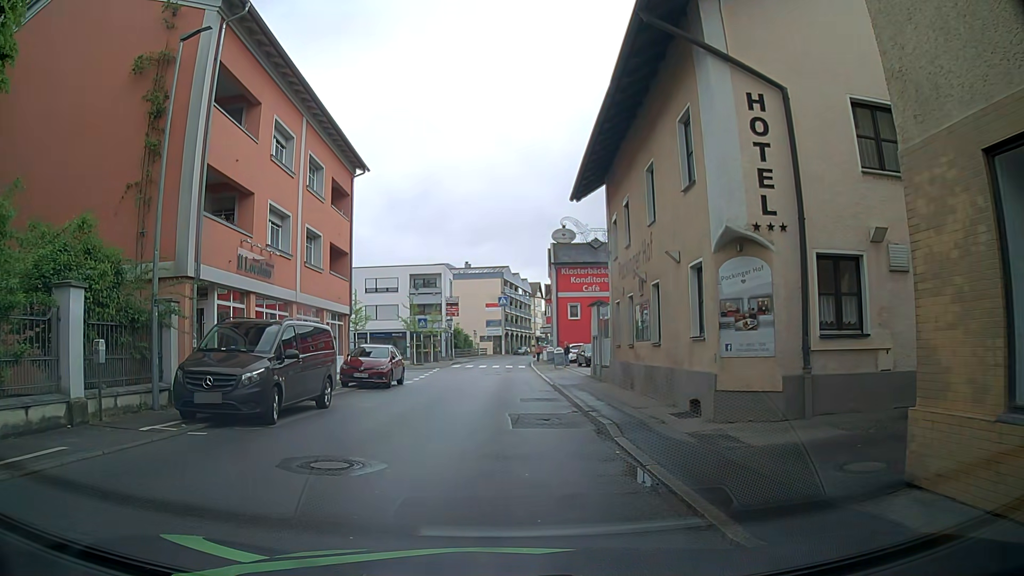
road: secondary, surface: asphalt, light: Day
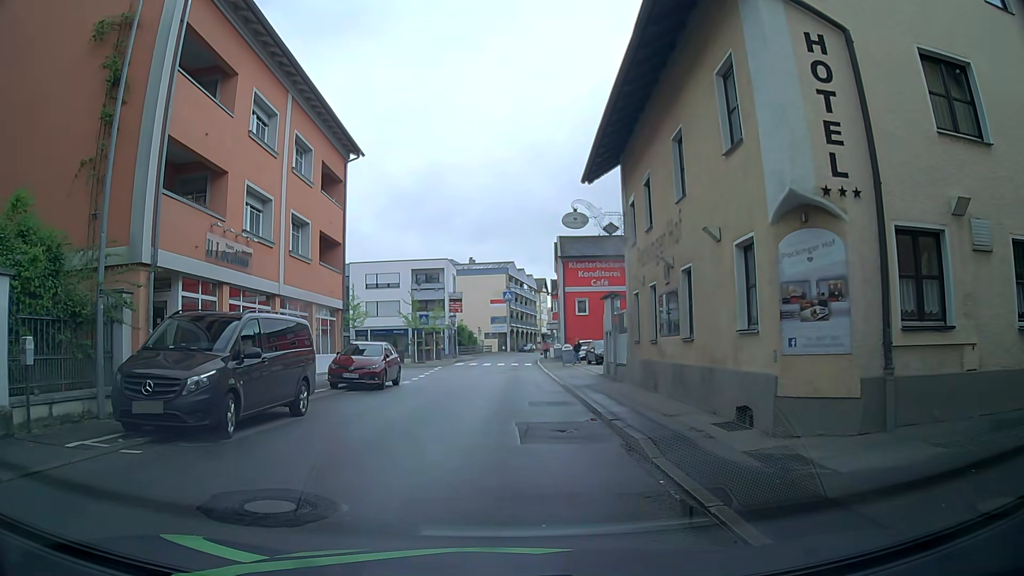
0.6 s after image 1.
(0.0, +2.4) m; +1°
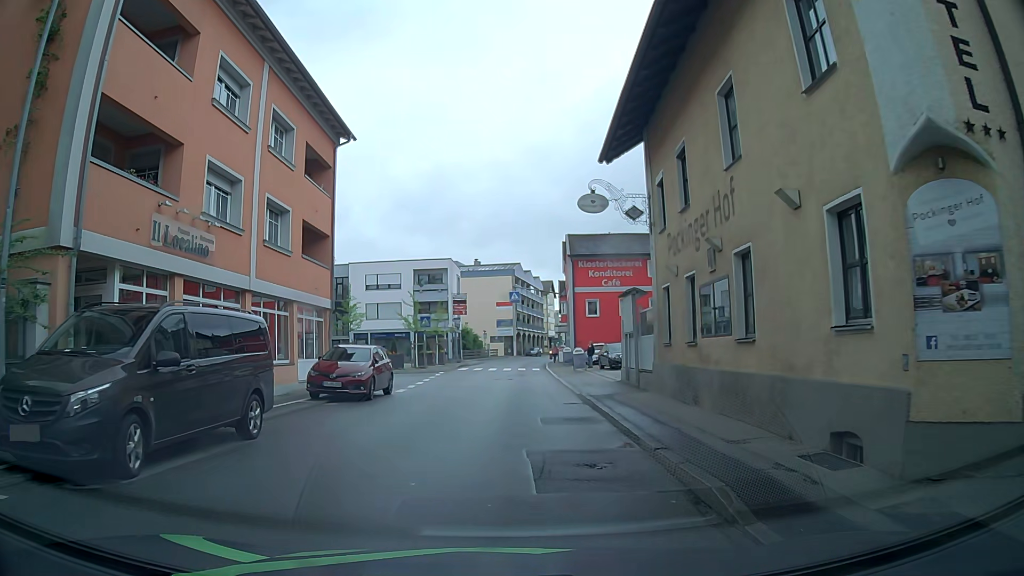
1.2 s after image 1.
(0.0, +3.1) m; 0°
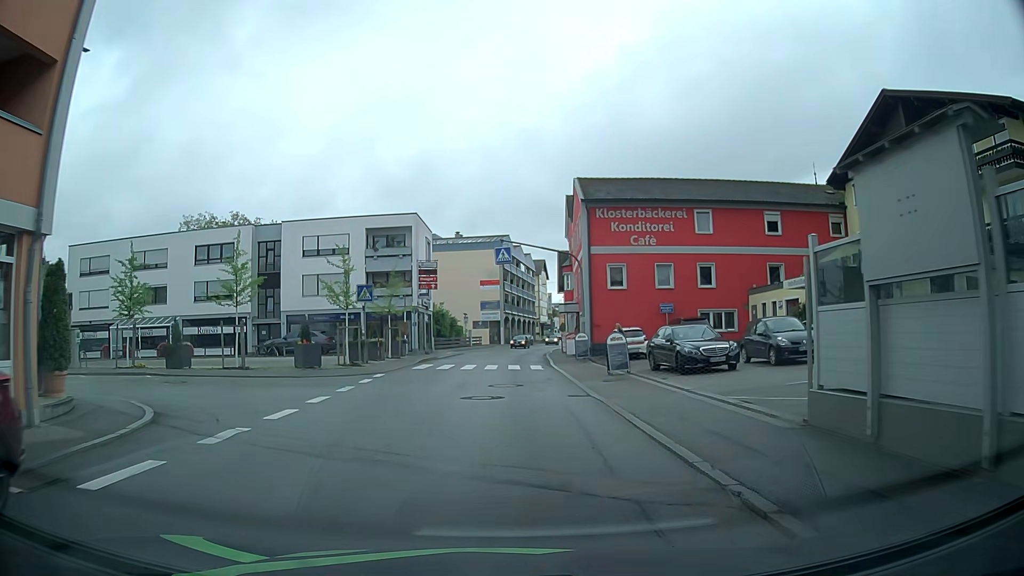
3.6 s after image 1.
(-0.3, +17.1) m; +1°
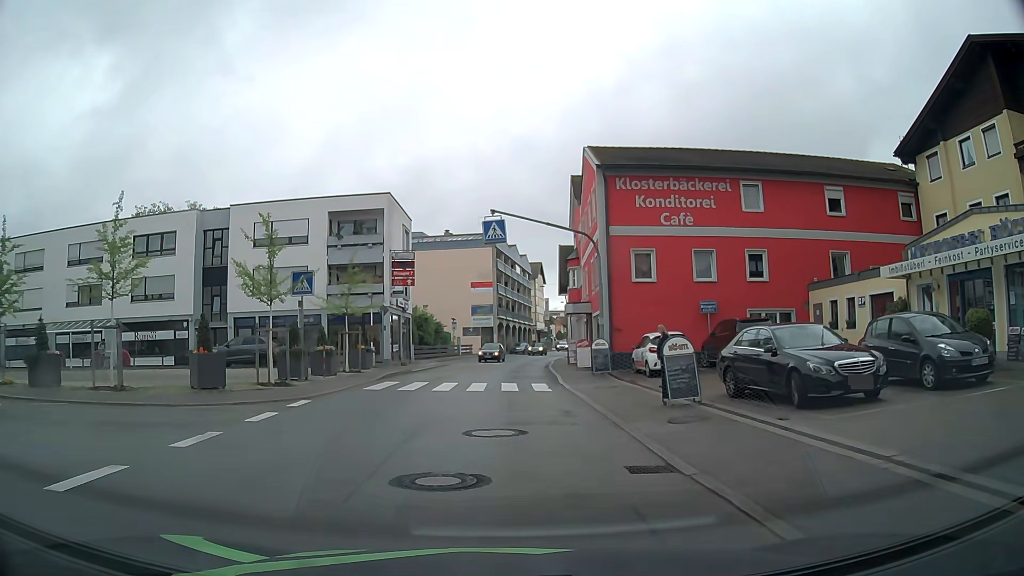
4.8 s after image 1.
(-0.2, +8.7) m; -2°
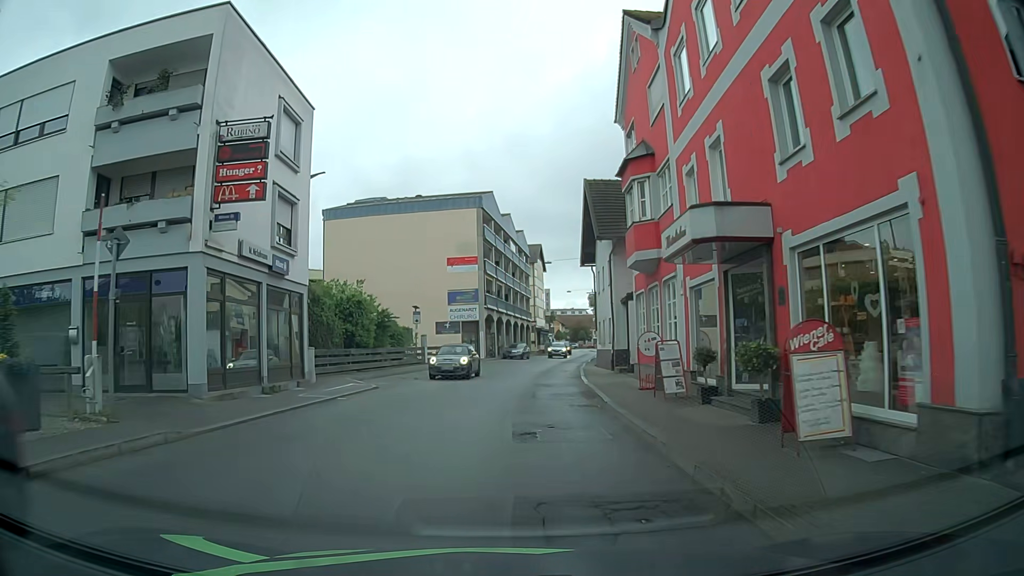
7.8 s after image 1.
(+0.4, +23.3) m; +1°
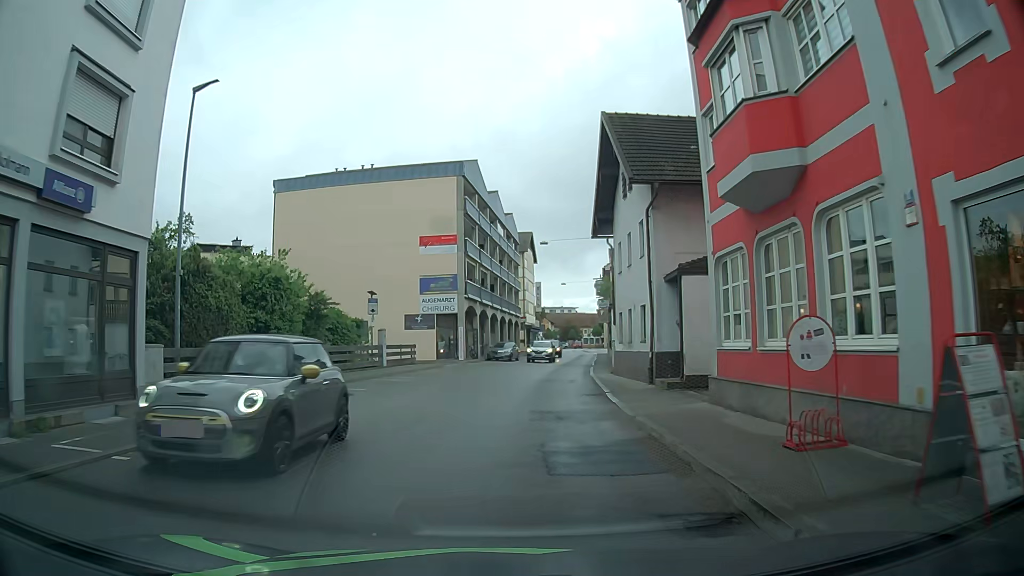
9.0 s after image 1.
(0.0, +10.3) m; 0°
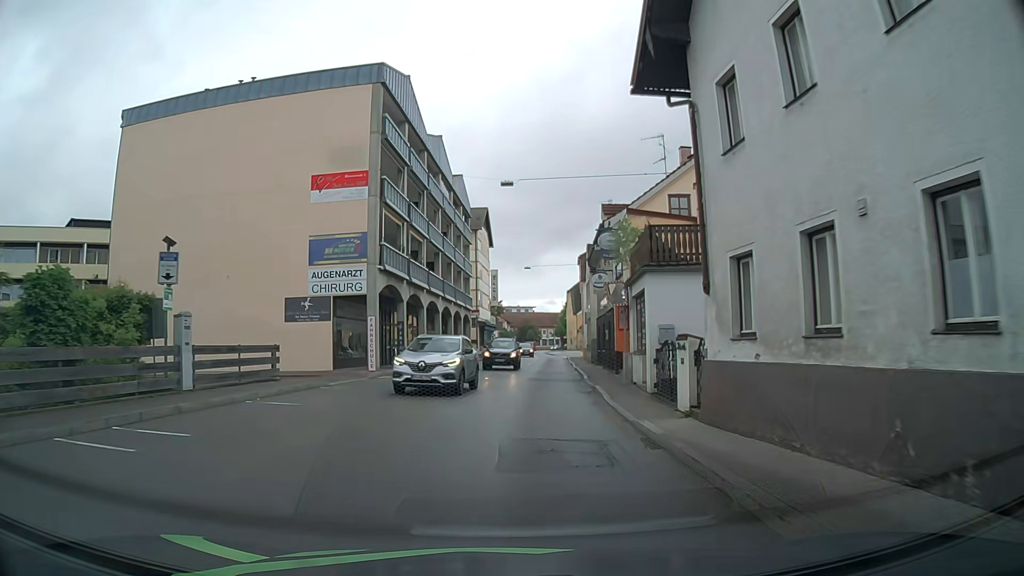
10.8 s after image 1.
(+0.4, +17.0) m; +4°
(0, +10) (+1, +20) (+1, +30) (+2, +40) (+3, +50) (+4, +60) (+5, +70) (+5, +80) (+5, +90) (+5, +100) m
